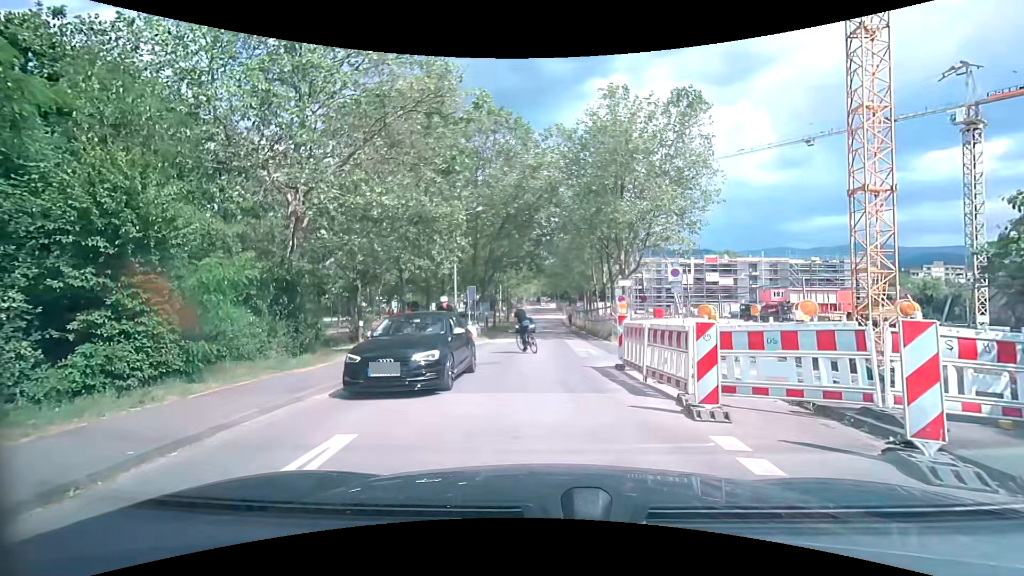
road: residential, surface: asphalt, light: Day
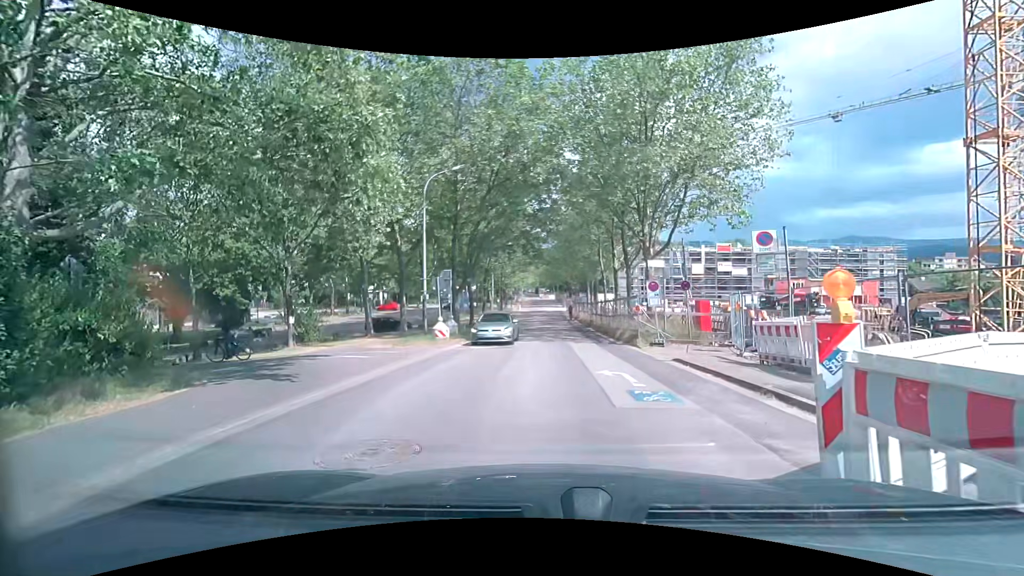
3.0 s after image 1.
(+0.2, +8.7) m; +1°
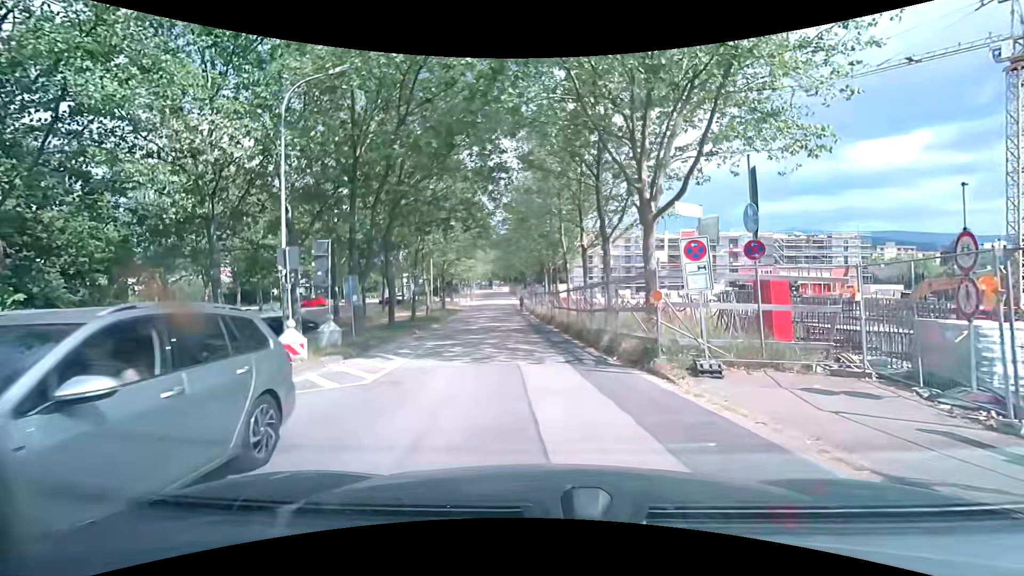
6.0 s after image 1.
(+0.4, +10.5) m; +6°
(0, +10) (-1, +20) (-2, +30) (-3, +40) (-4, +50) (-5, +60) (-7, +70) (-8, +80) (-8, +90) (-9, +100) m
